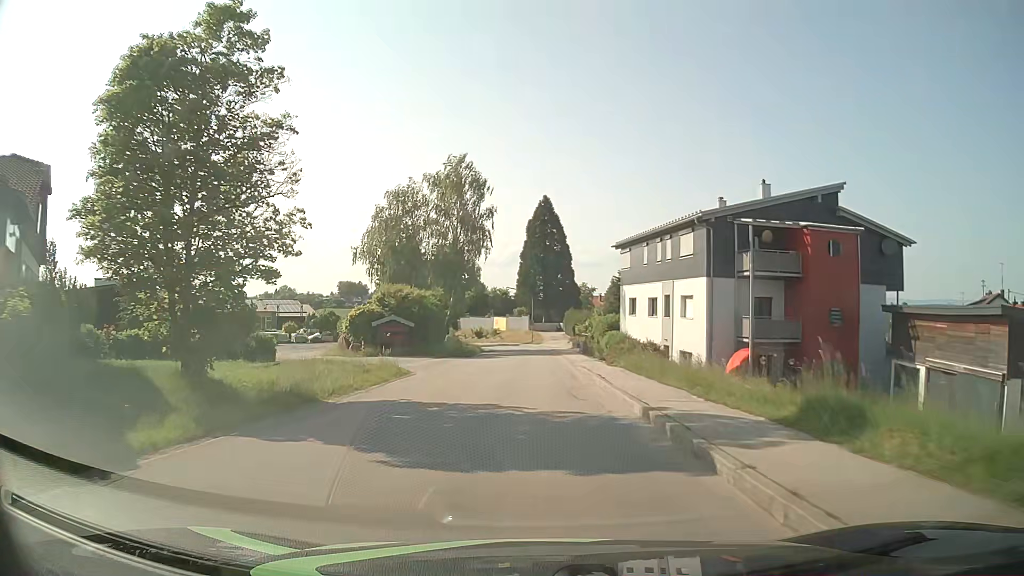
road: tertiary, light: Day
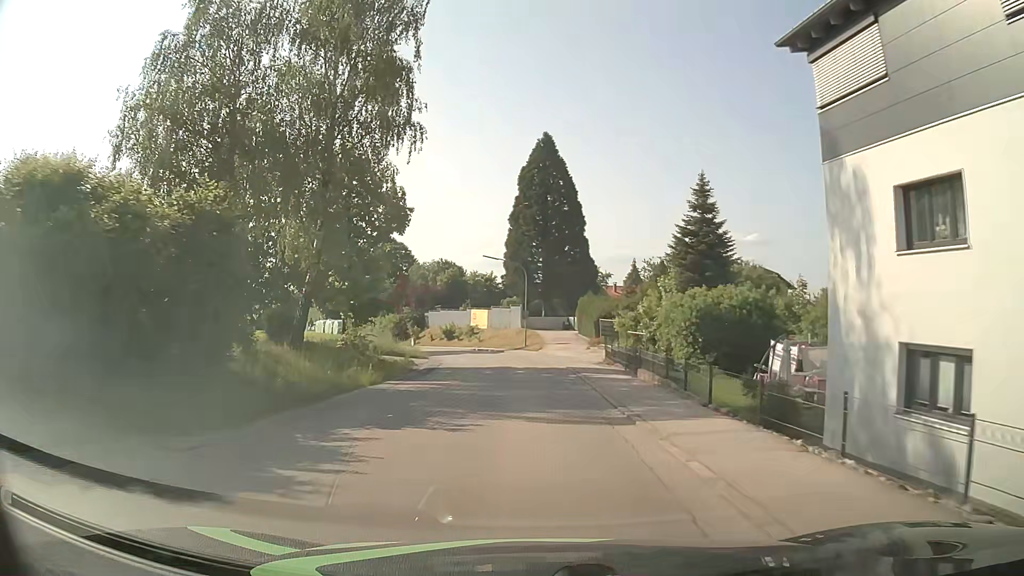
(+0.1, +35.2) m; 0°
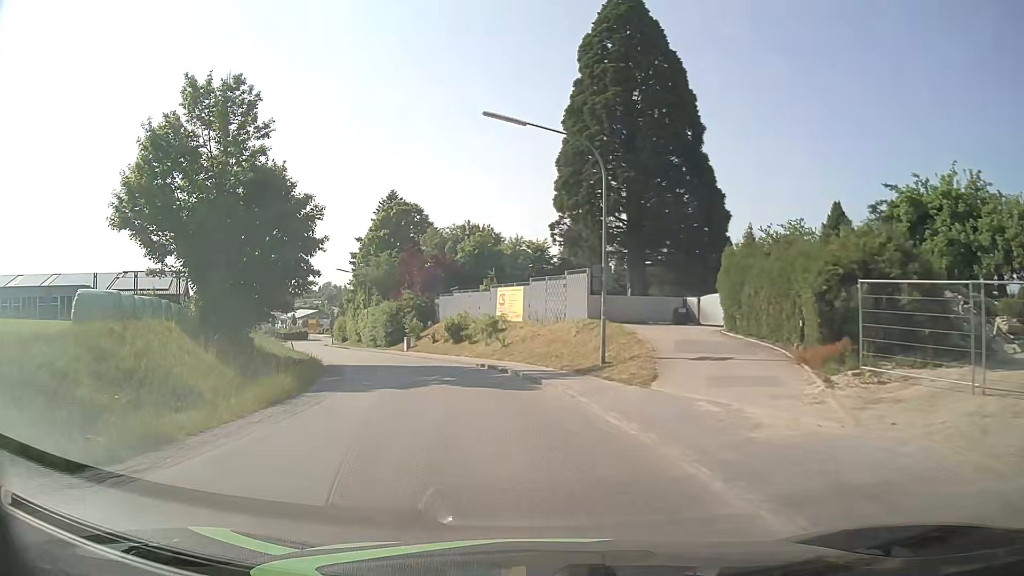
(-0.9, +34.6) m; -5°
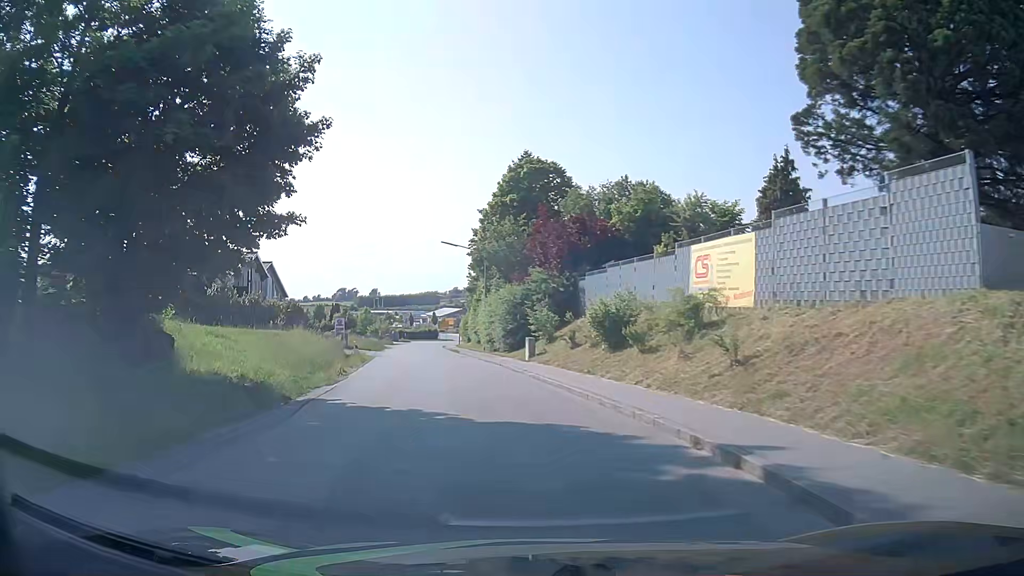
(-2.3, +20.5) m; -13°
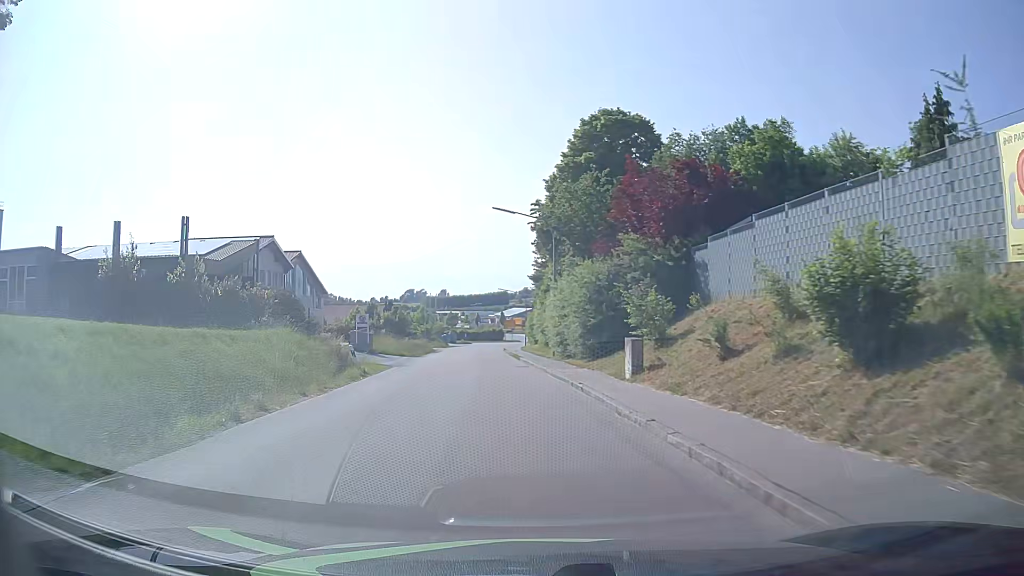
(-0.8, +13.9) m; -6°
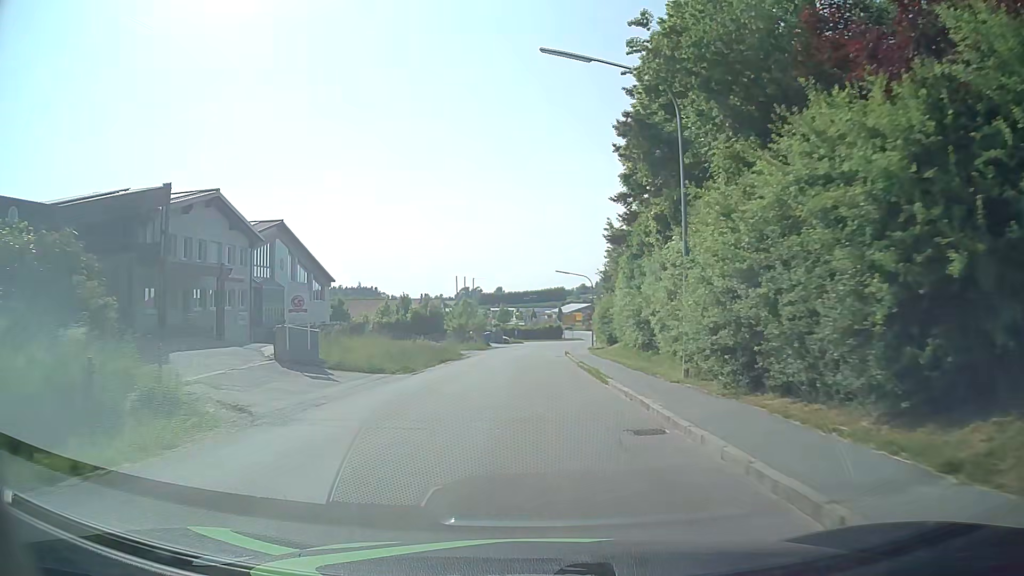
(-1.1, +21.1) m; -4°
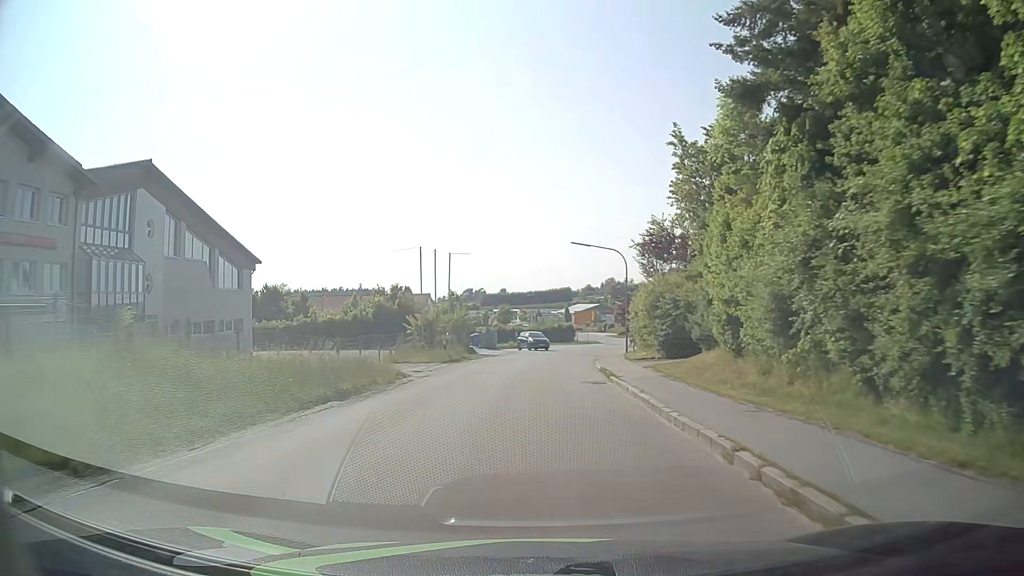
(-0.3, +21.5) m; -1°
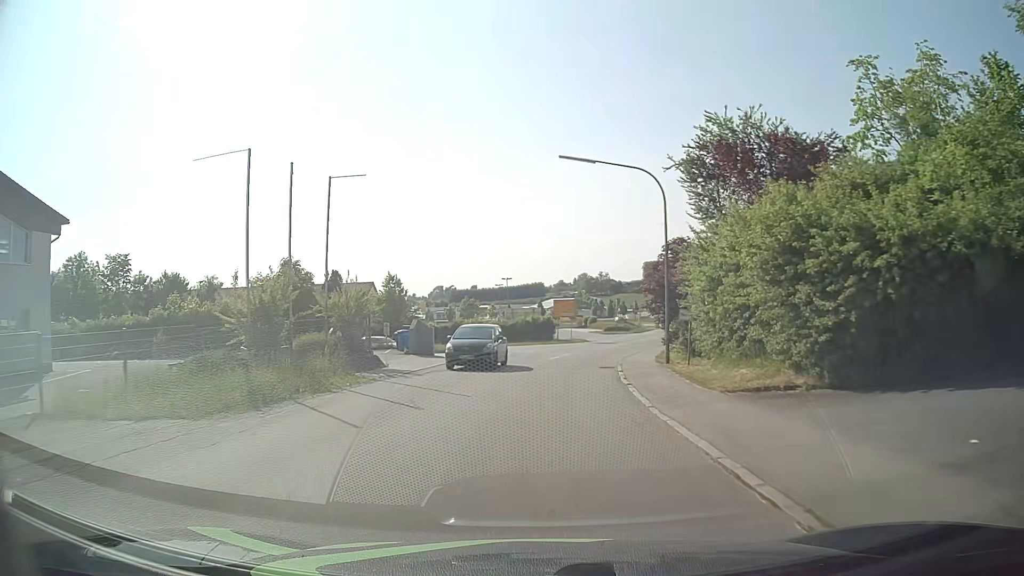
(+0.5, +21.3) m; +3°
